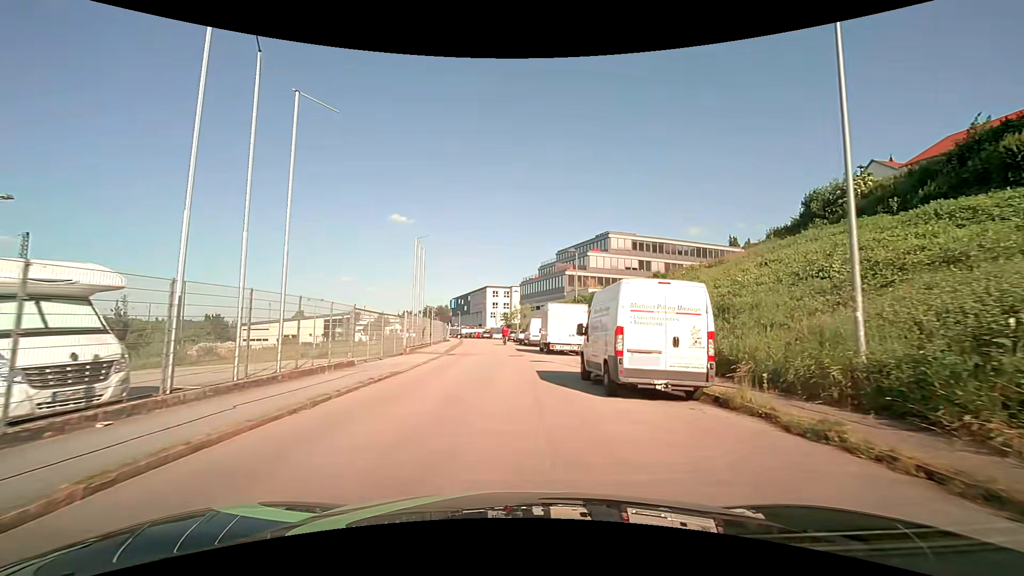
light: Day
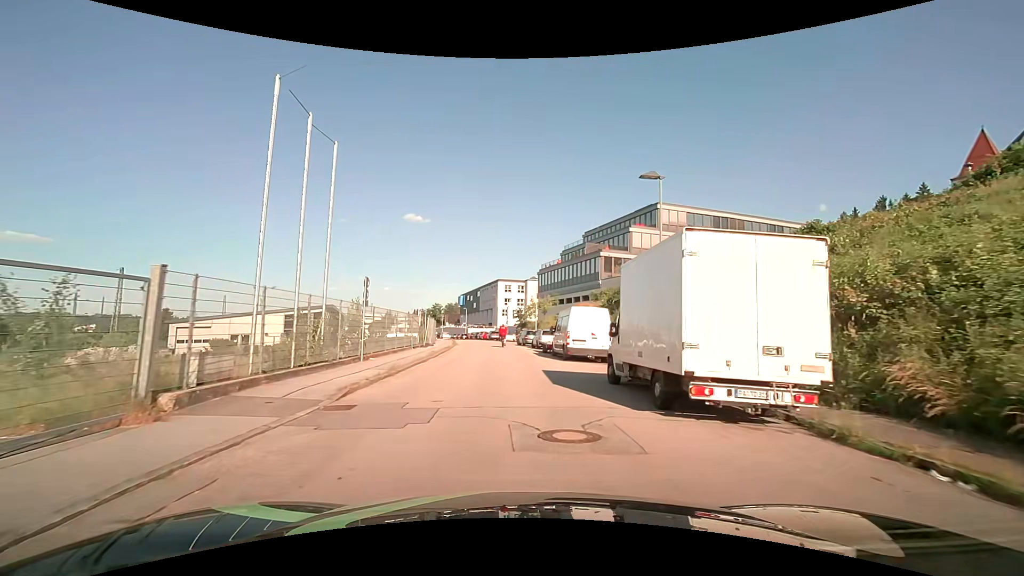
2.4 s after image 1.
(-0.4, +20.9) m; -1°
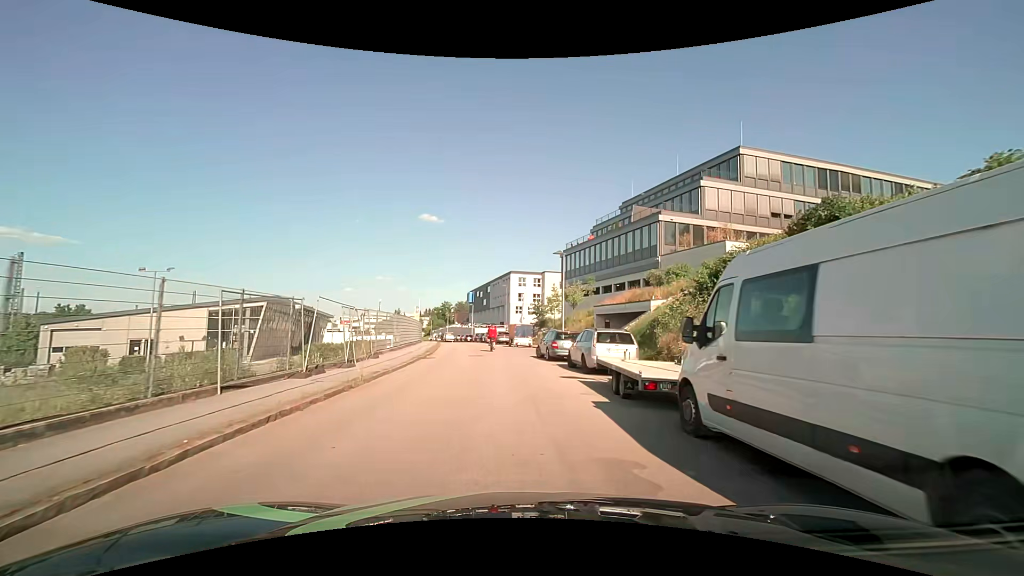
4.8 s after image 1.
(-0.1, +20.2) m; -1°
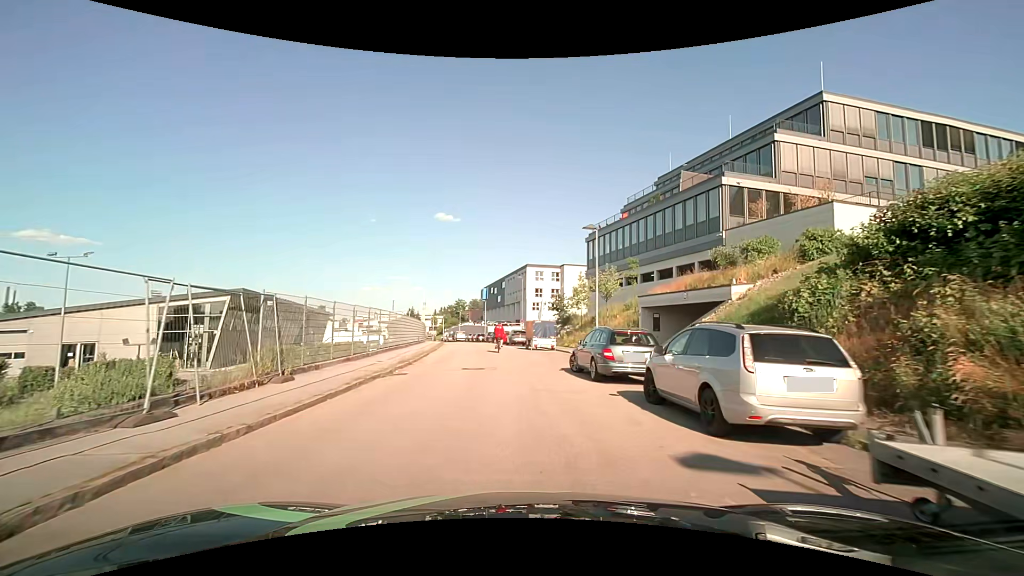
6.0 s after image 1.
(-0.2, +9.6) m; -1°
(0, +10) (-1, +20) (-2, +30) (-3, +40) (-4, +50) (-5, +60) (-7, +70) (-9, +79) (-11, +89) (-14, +99) m
